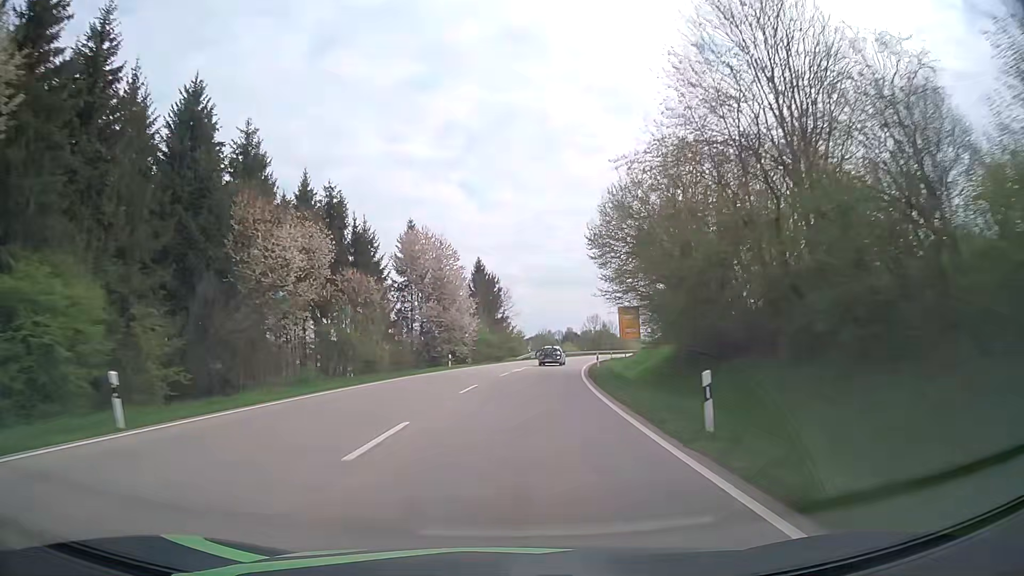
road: primary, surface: asphalt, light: Day
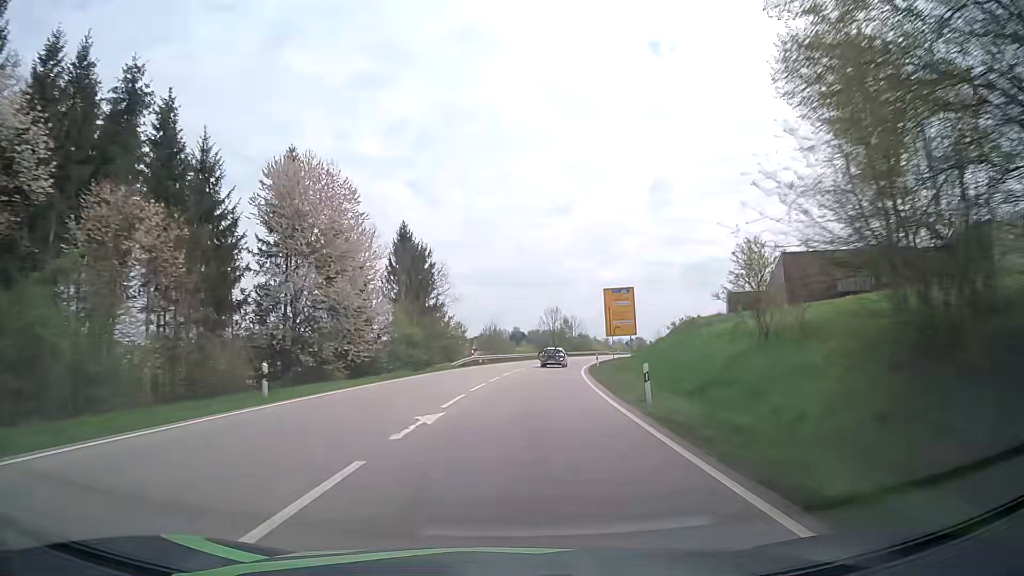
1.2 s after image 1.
(+1.2, +28.2) m; +5°
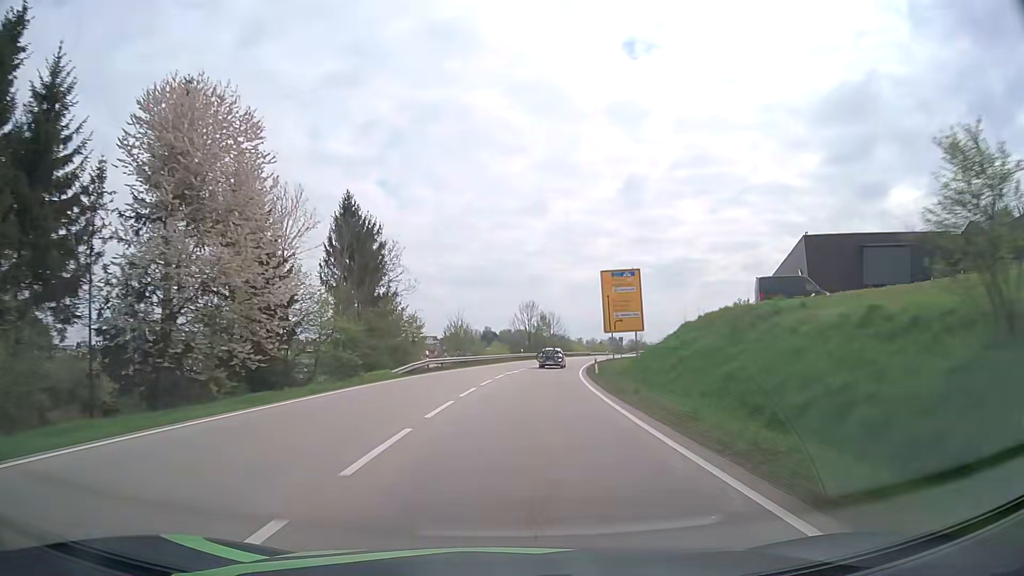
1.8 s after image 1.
(+0.3, +14.1) m; +2°
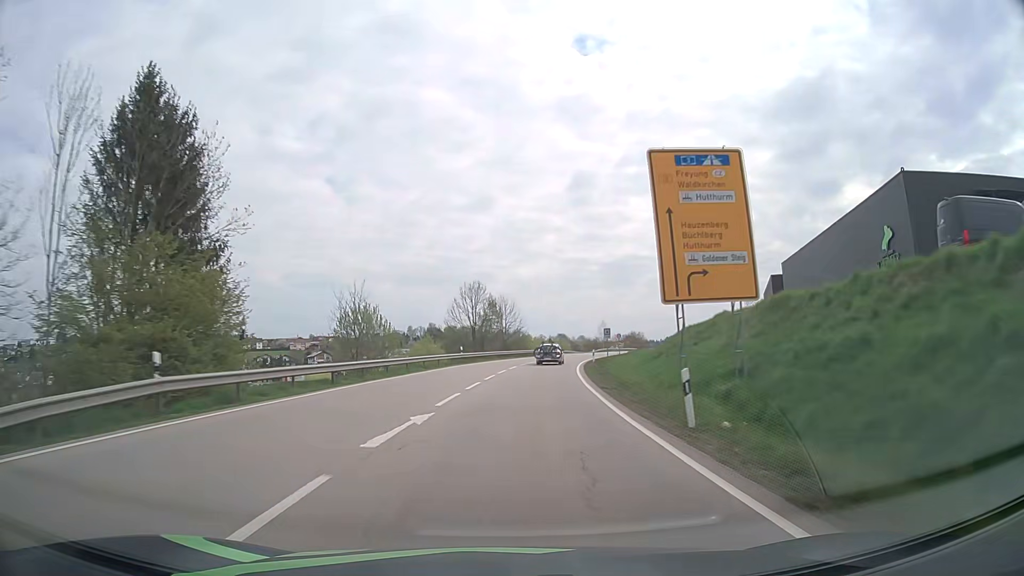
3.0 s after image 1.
(+1.3, +28.1) m; +5°
(0, +10) (0, +20) (+1, +30) (+2, +40) (+3, +50) (+5, +60) (+7, +70) (+9, +79) (+11, +89) (+14, +99) m
